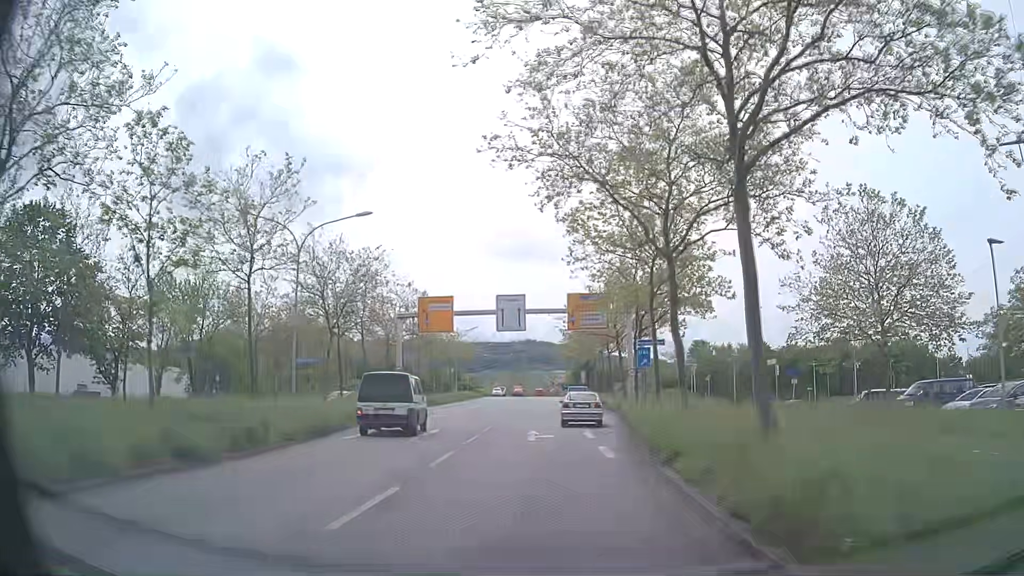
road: primary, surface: asphalt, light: Day
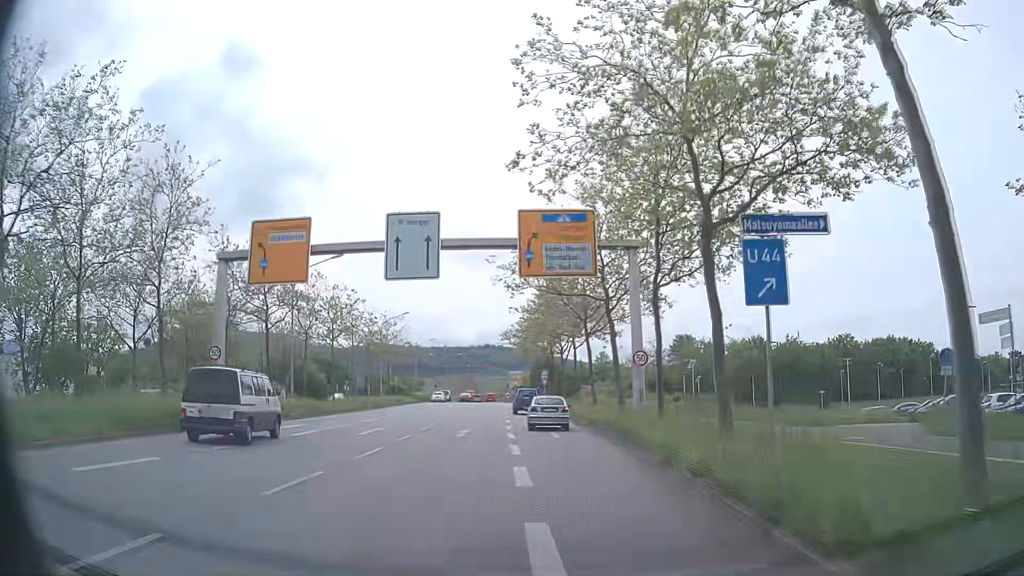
(+0.7, +21.7) m; +4°
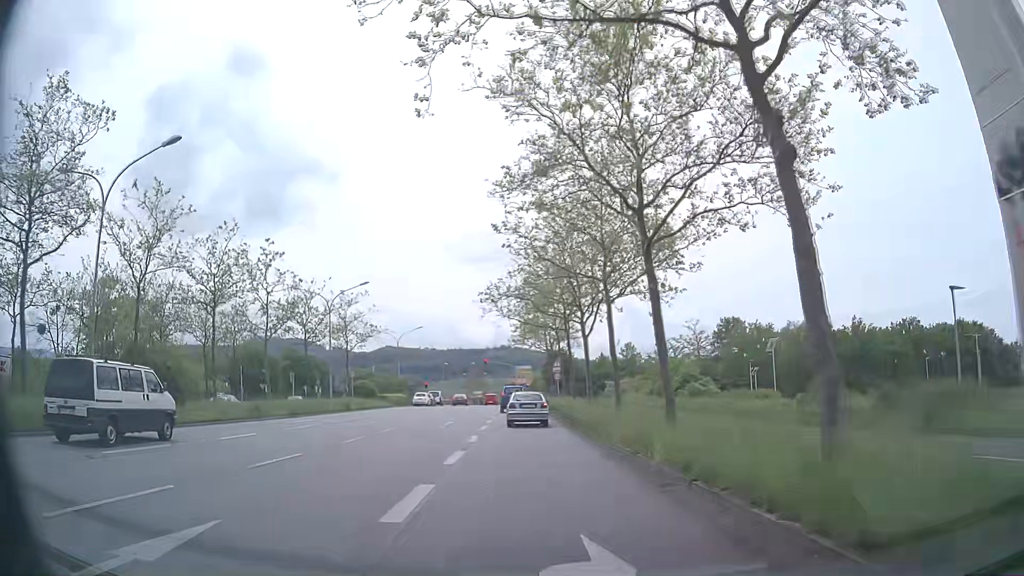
(+0.1, +21.3) m; -2°
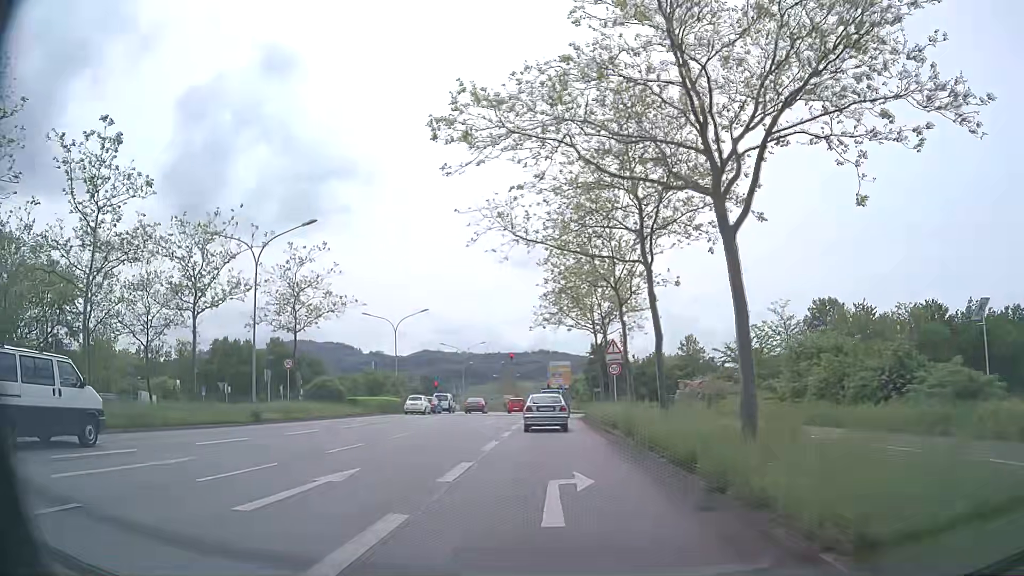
(-0.6, +20.6) m; -3°
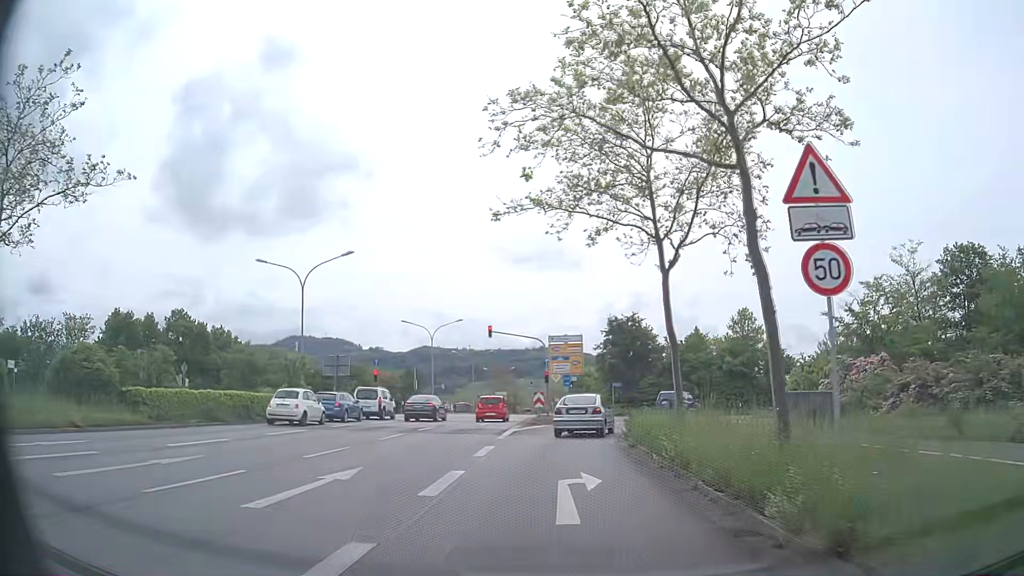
(-0.2, +25.4) m; -1°
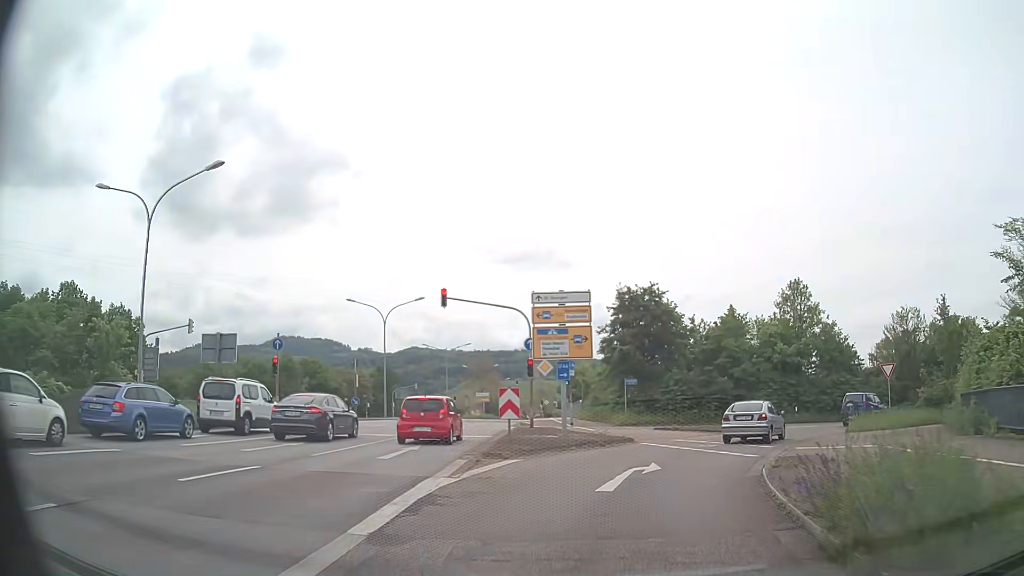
(+0.1, +16.6) m; +1°
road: primary_link
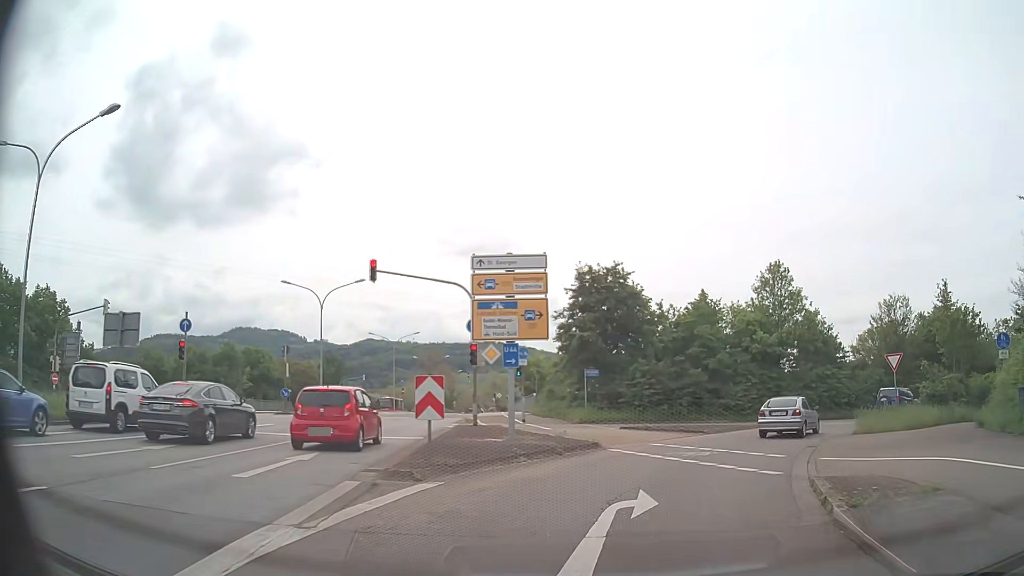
(+0.2, +5.0) m; +4°
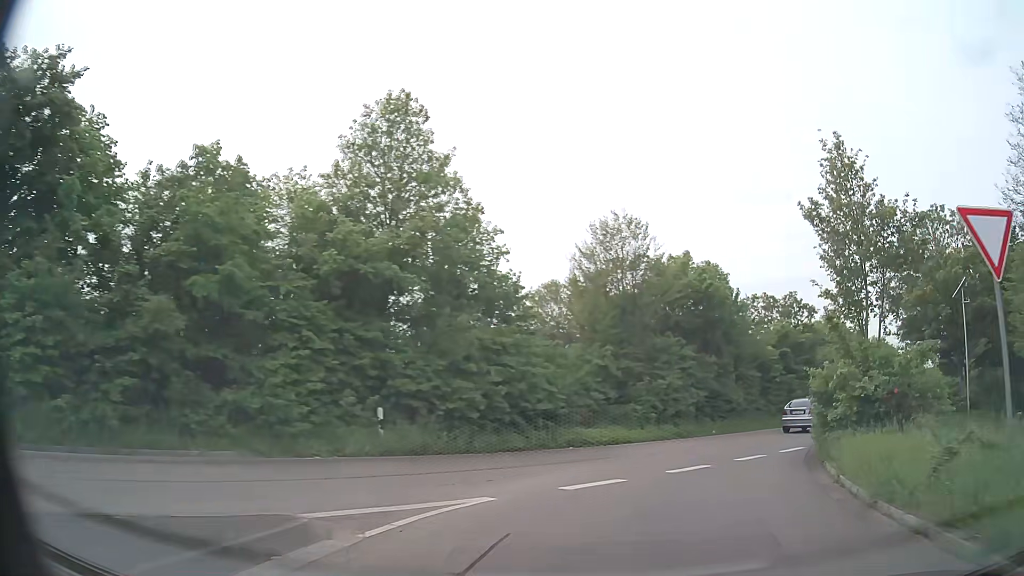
(+6.9, +23.8) m; +35°
(+1, +10) (+5, +19) (+10, +28) (+16, +36) (+23, +43) (+29, +51) (+35, +59) (+41, +67) (+46, +76) (+52, +84) m
